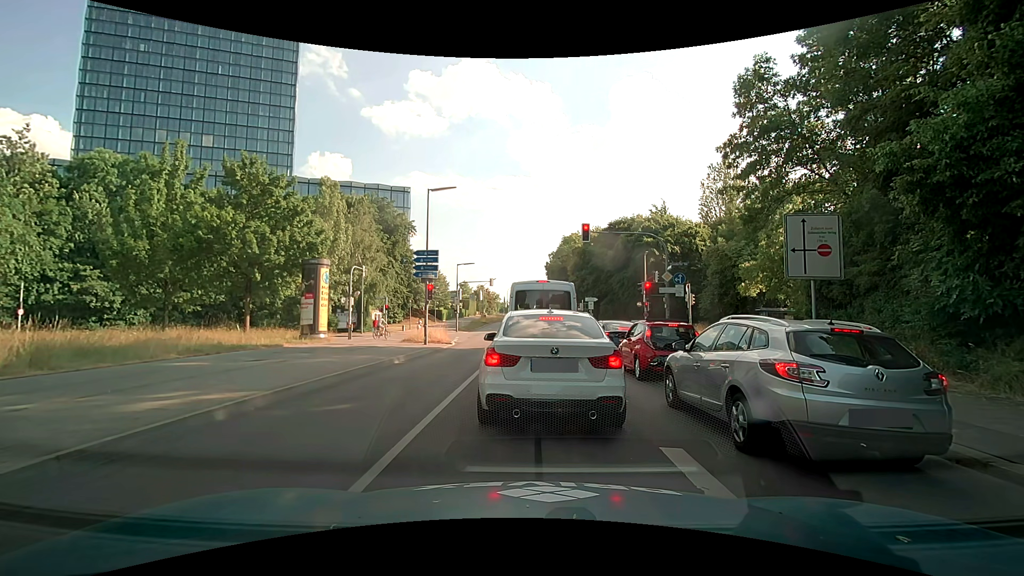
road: secondary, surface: asphalt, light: Day
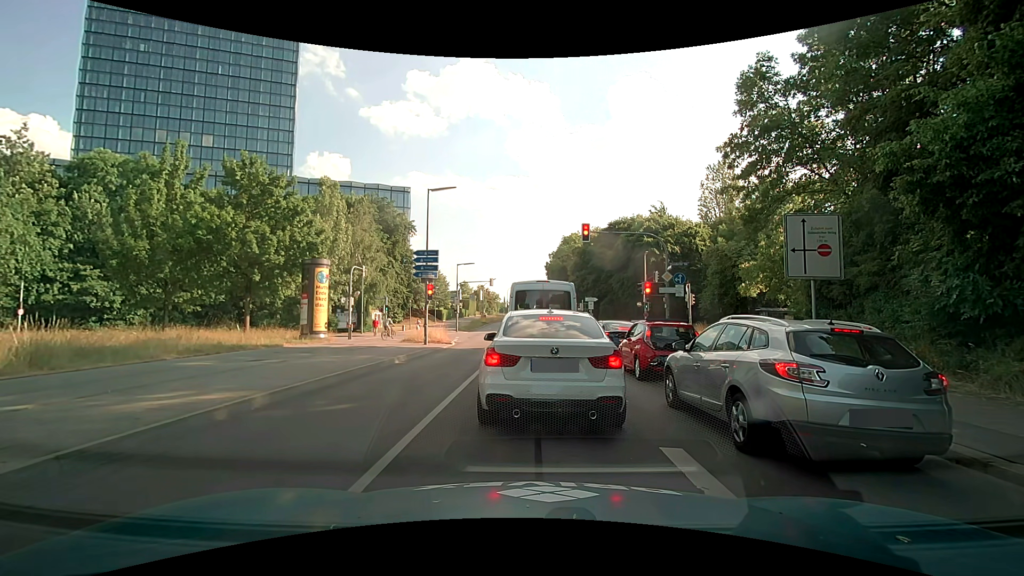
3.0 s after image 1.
(0.0, 0.0) m; 0°
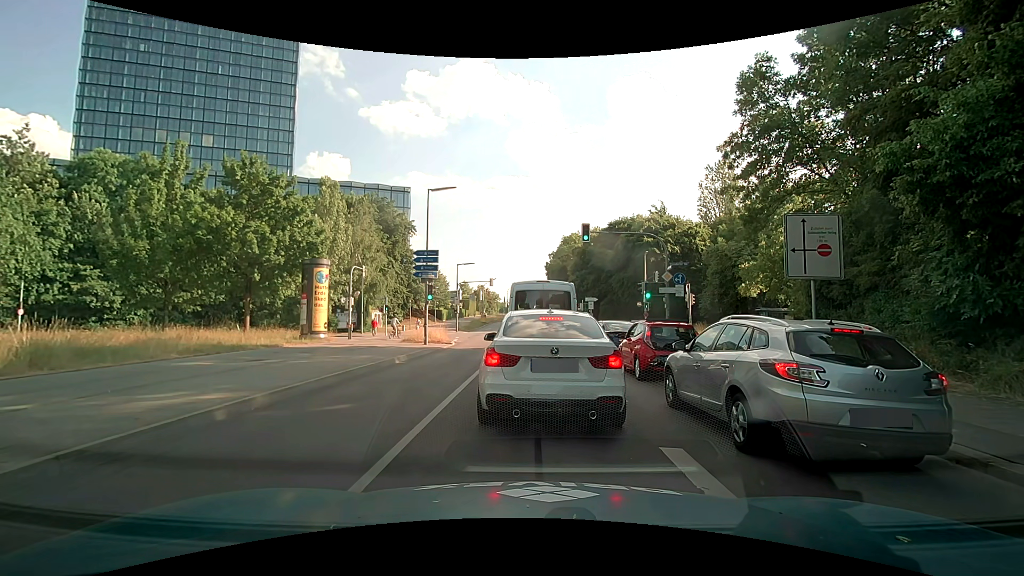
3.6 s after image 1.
(0.0, 0.0) m; 0°
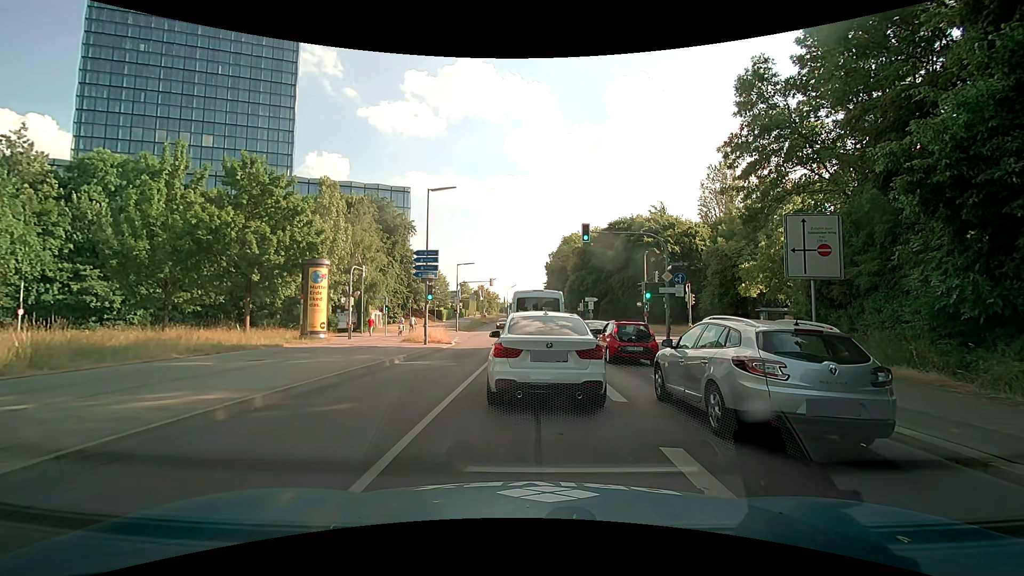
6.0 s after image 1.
(0.0, 0.0) m; 0°
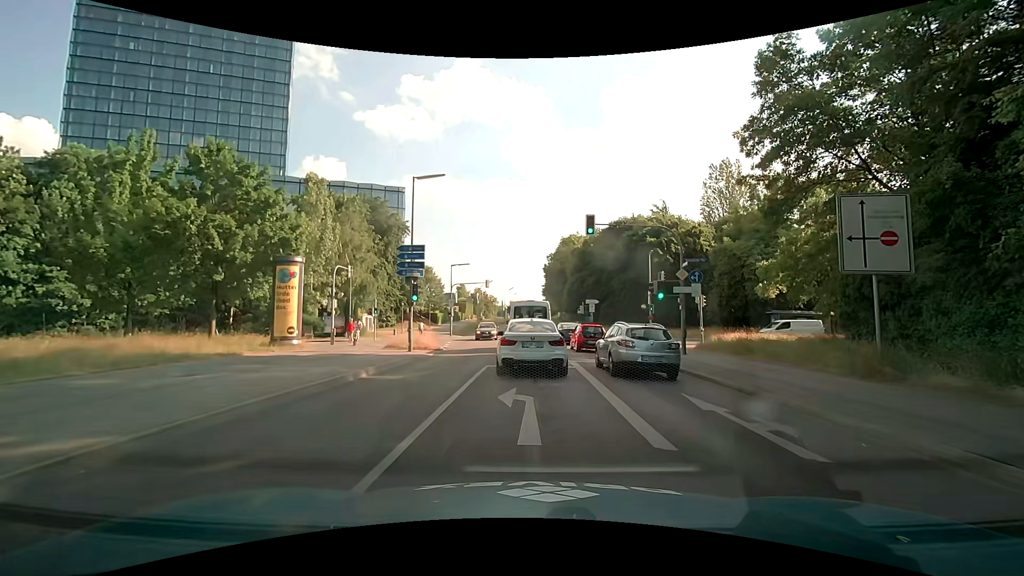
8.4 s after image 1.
(0.0, +3.2) m; 0°
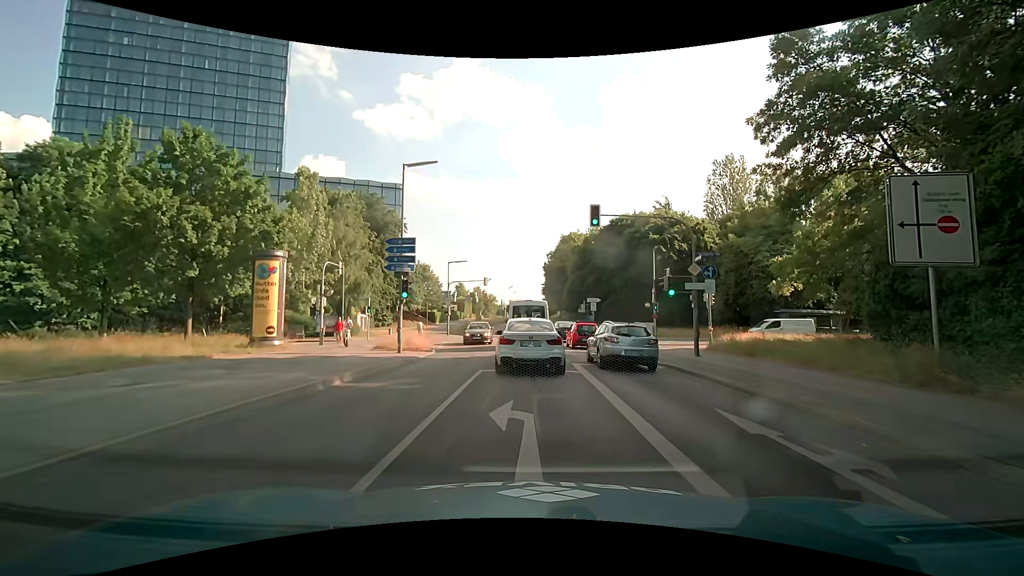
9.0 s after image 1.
(0.0, +1.9) m; 0°
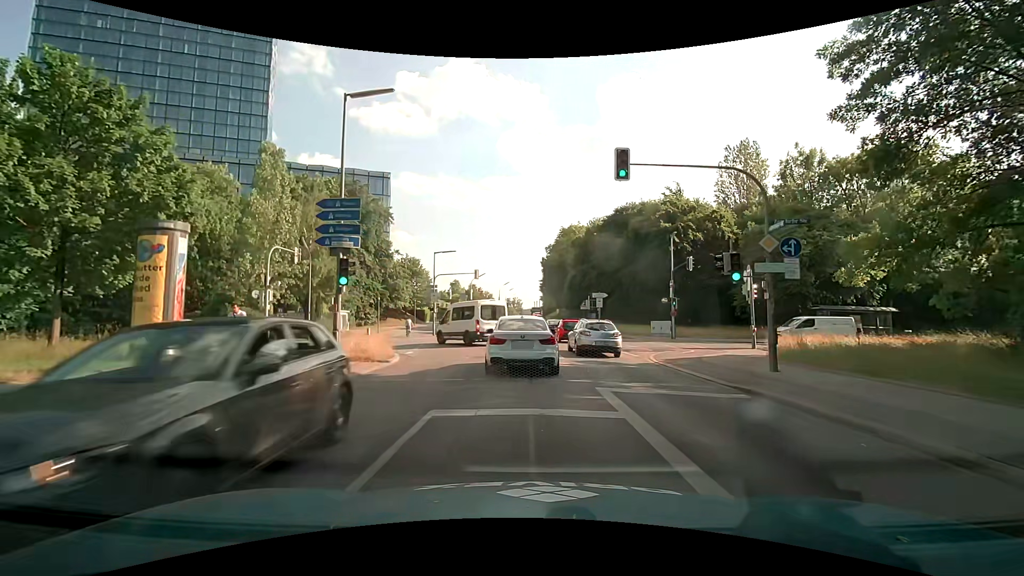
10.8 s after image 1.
(-0.1, +6.9) m; -1°
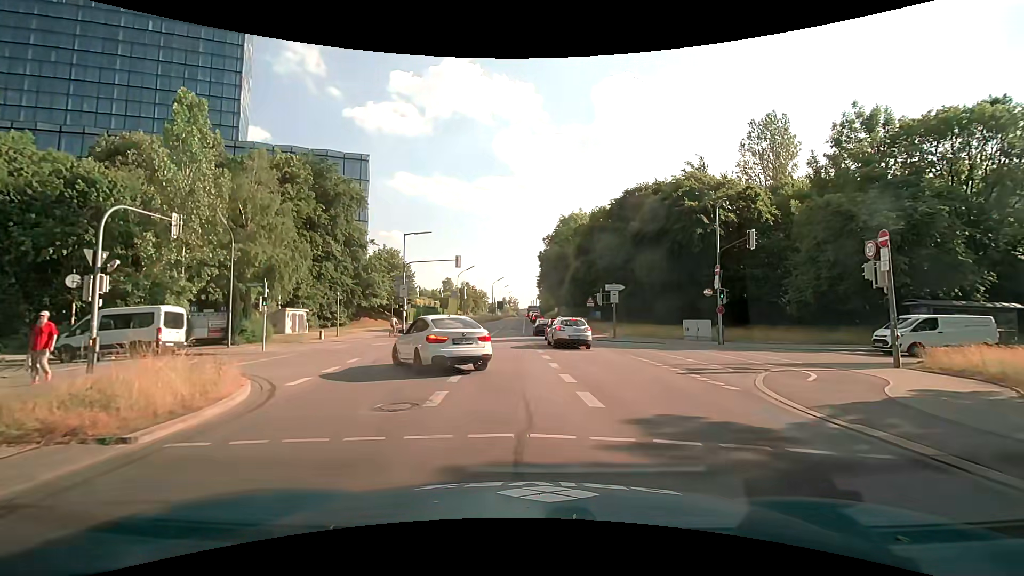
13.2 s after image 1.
(0.0, +10.5) m; 0°
(0, +10) (-3, +20) (-10, +26) (-20, +27) (-29, +23) (-37, +17) (-42, +8) (-46, -1) (-50, -10) (-54, -19) m
